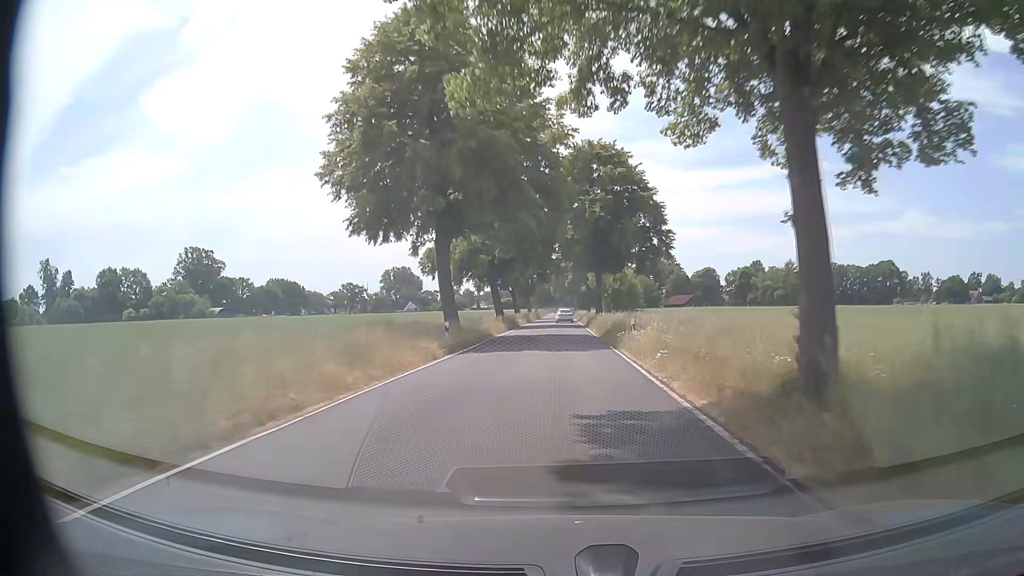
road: secondary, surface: asphalt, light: Day
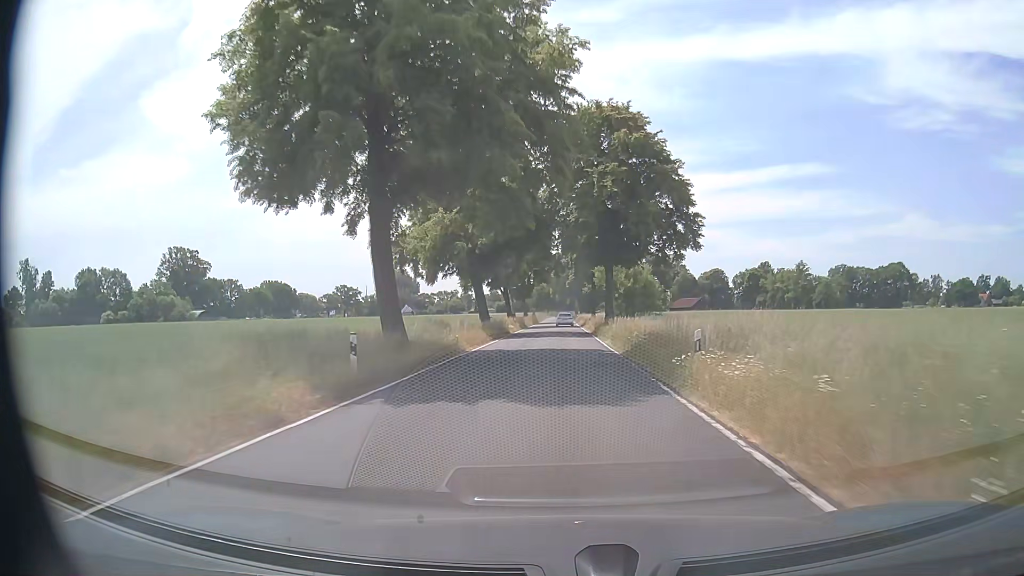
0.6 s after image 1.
(0.0, +11.9) m; 0°
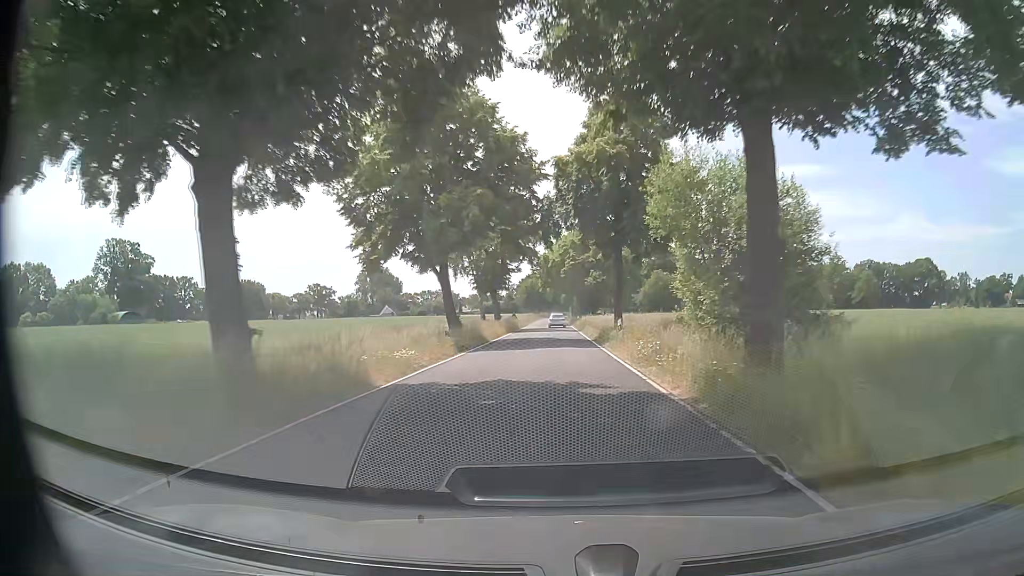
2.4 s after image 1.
(+0.1, +35.9) m; 0°
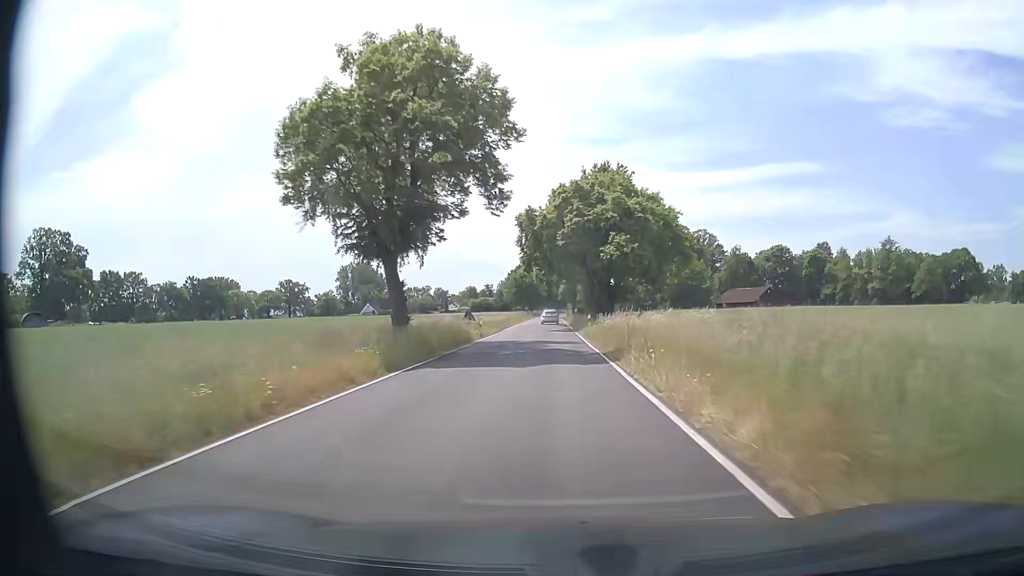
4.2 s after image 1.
(+0.2, +36.1) m; +1°
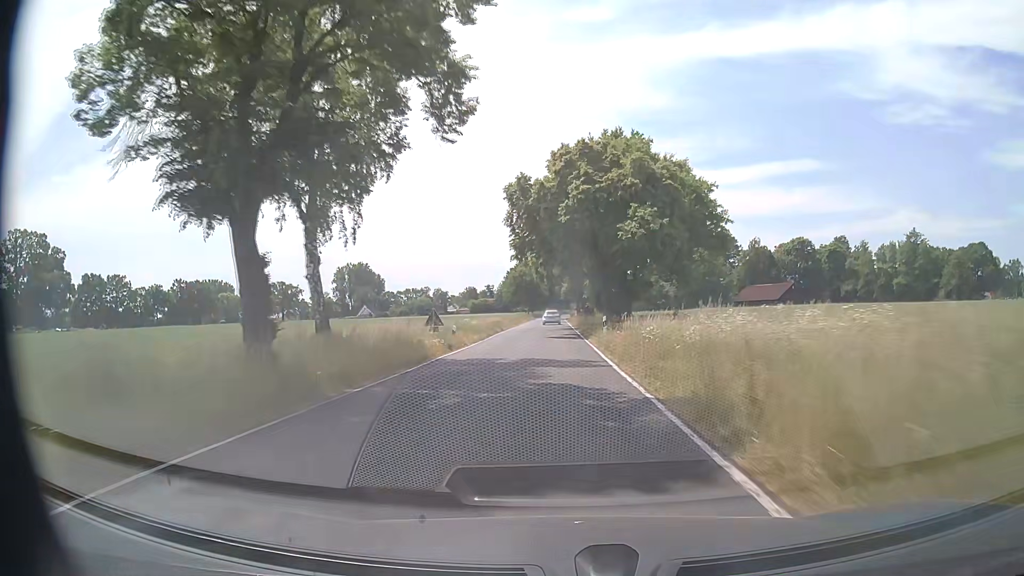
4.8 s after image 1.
(-0.1, +12.1) m; 0°
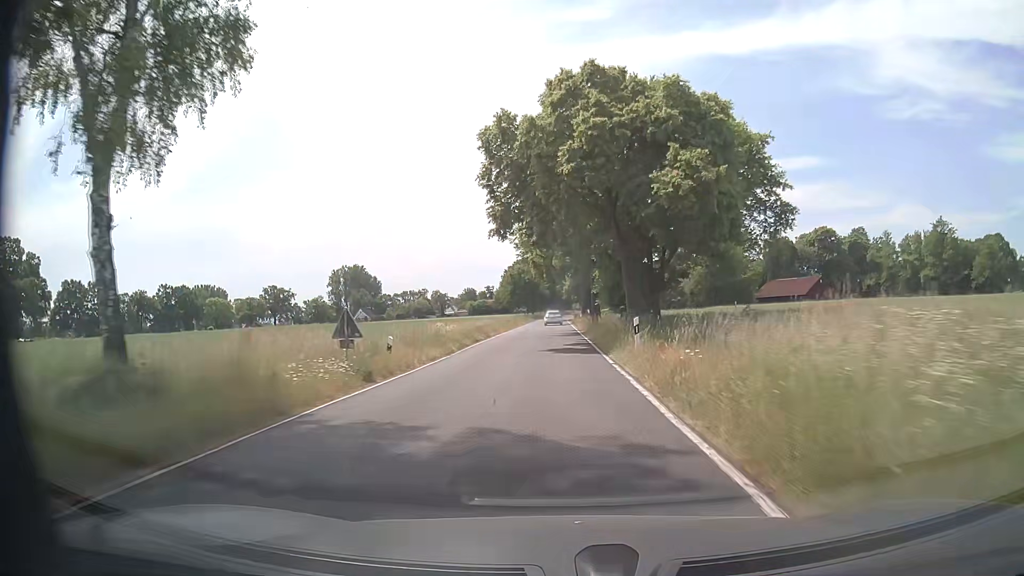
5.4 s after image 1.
(0.0, +12.1) m; 0°
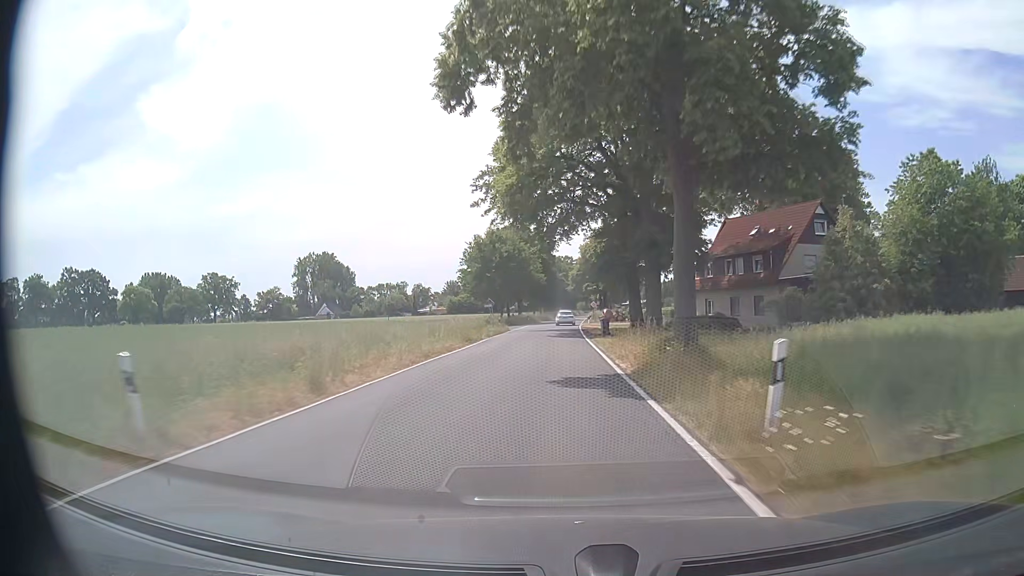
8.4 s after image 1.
(0.0, +60.4) m; 0°
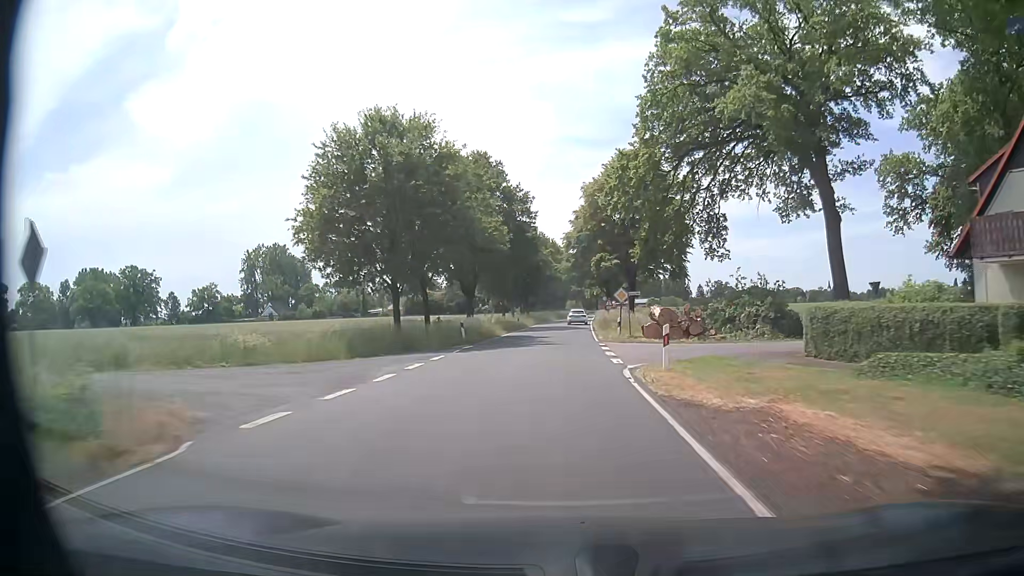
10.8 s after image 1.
(+0.1, +48.3) m; +1°
(0, +10) (0, +20) (0, +30) (+1, +40) (+1, +50) (+2, +60) (+2, +70) (+3, +80) (+3, +90) (+4, +100) m
